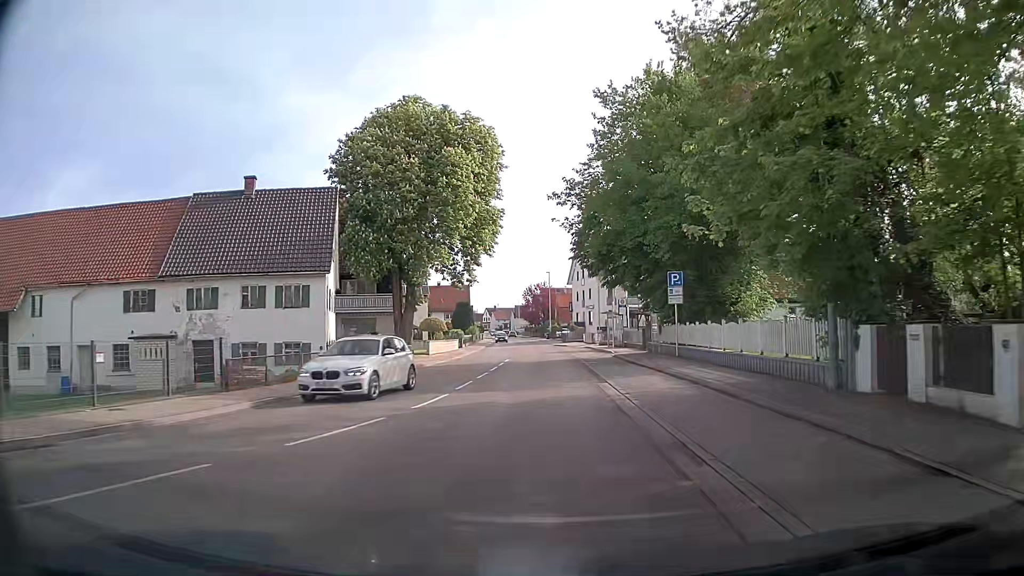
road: secondary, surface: asphalt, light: Day
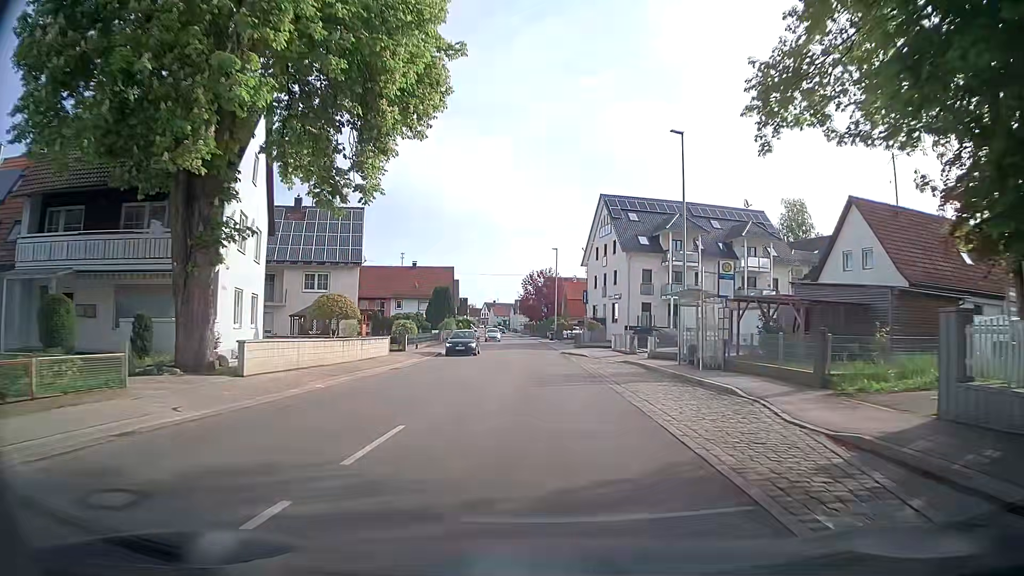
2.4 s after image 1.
(+0.2, +28.4) m; 0°
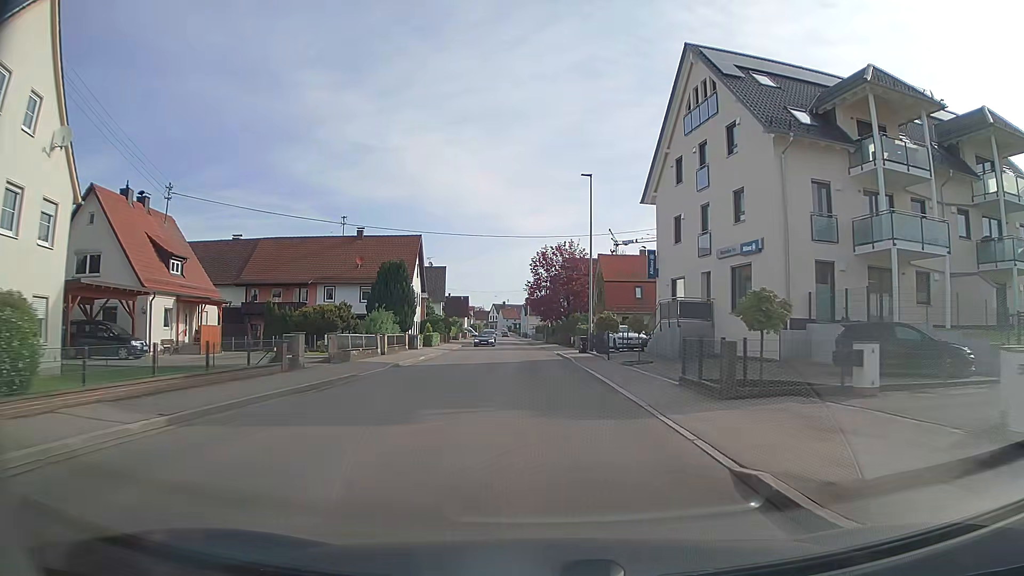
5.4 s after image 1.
(-0.1, +37.2) m; -1°
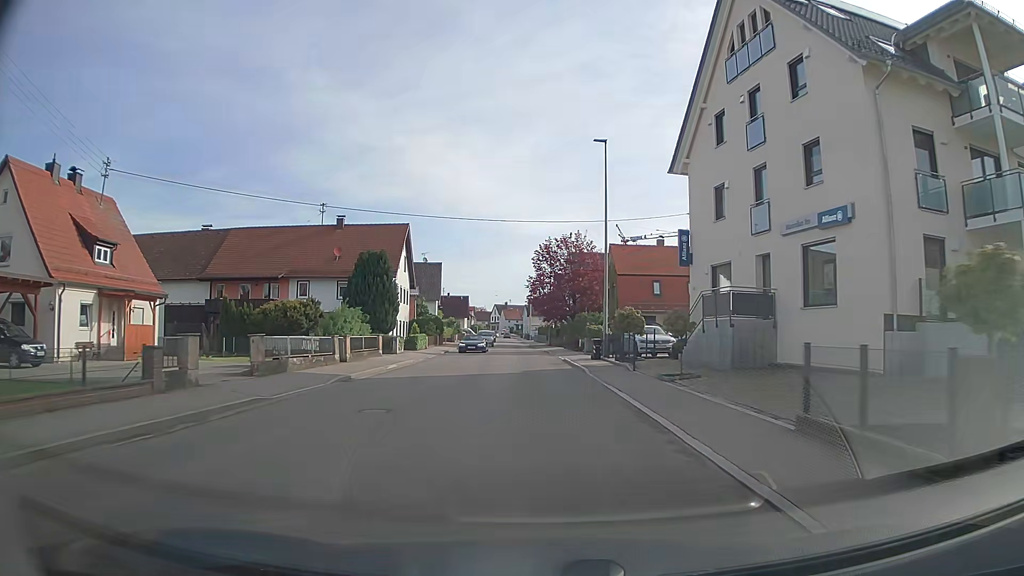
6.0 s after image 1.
(0.0, +7.5) m; 0°
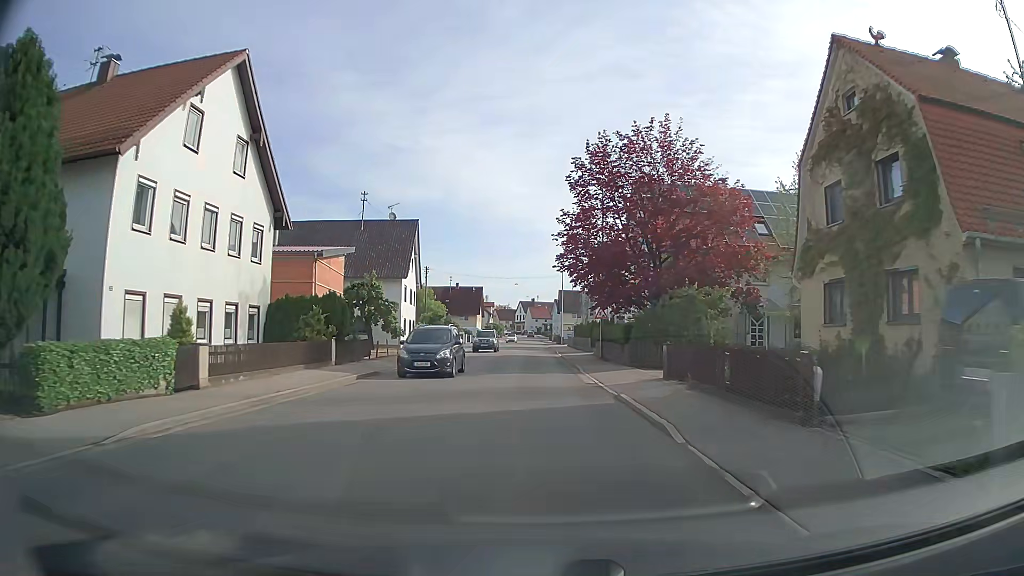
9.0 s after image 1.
(-0.8, +37.2) m; -3°
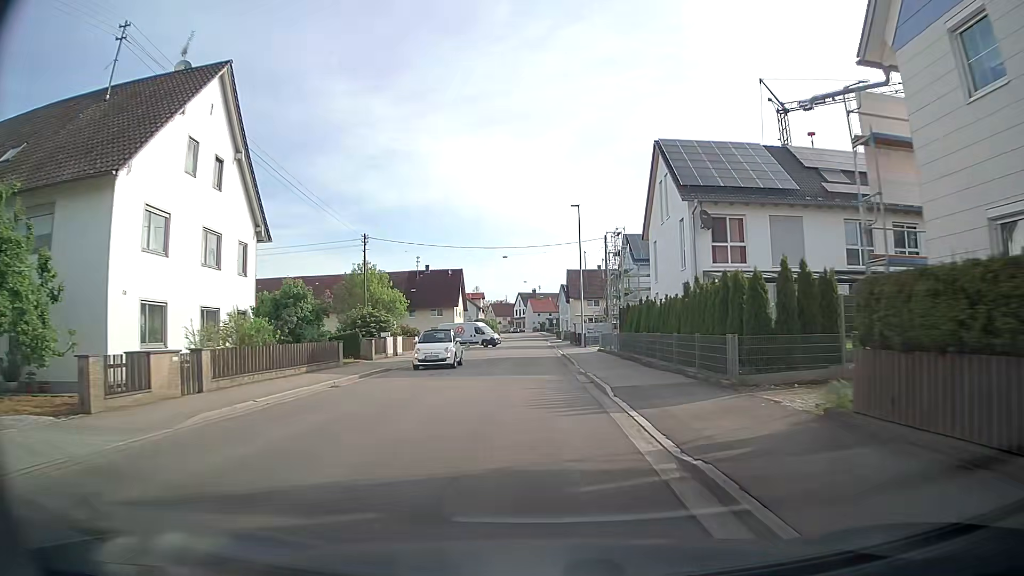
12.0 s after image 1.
(-0.2, +37.4) m; 0°
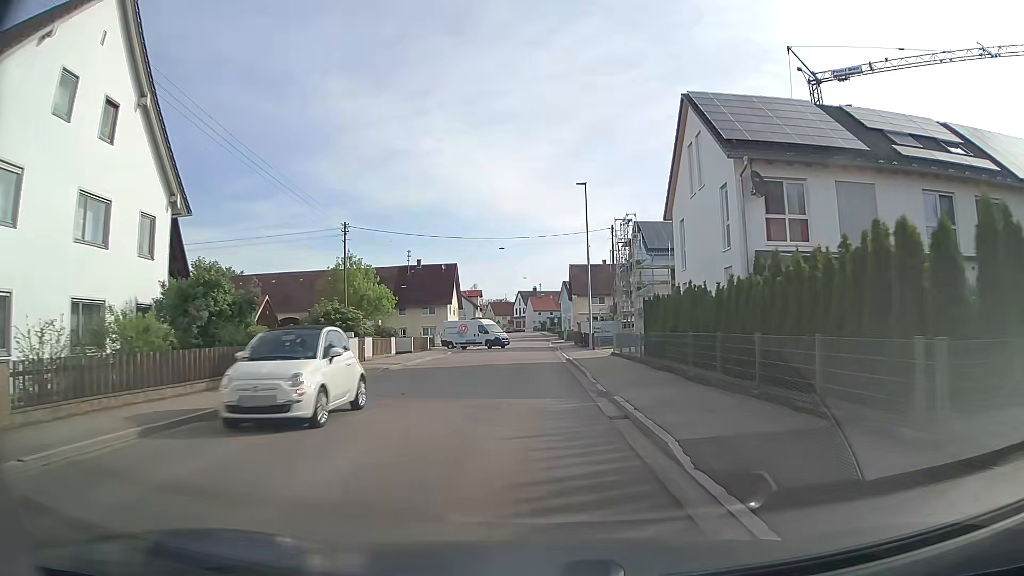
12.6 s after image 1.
(0.0, +7.2) m; 0°
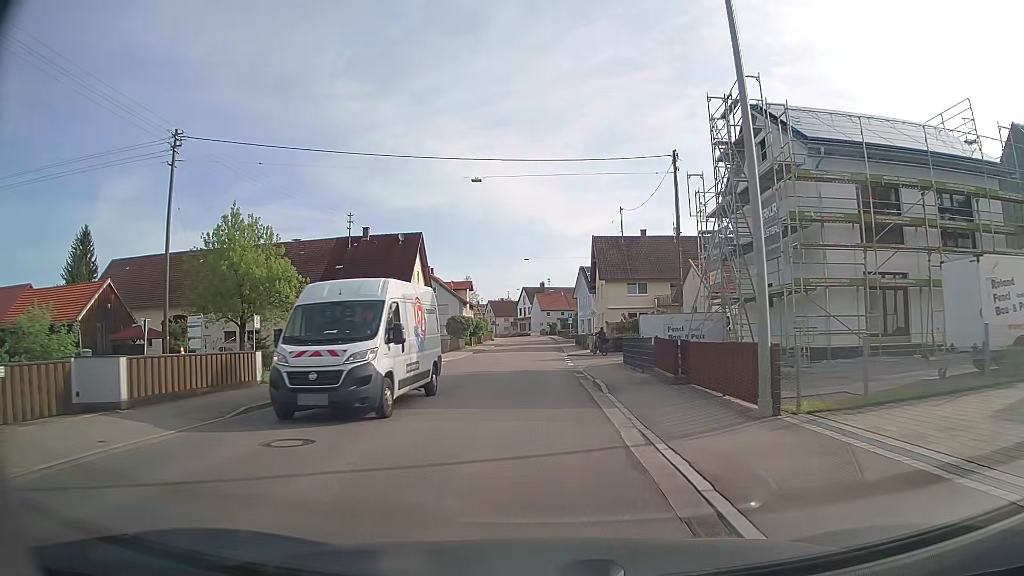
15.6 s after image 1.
(-0.1, +31.4) m; -1°
(0, +10) (0, +20) (0, +30) (0, +40) (0, +50) (0, +60) (0, +70) (0, +80) (0, +90) (0, +100) m
